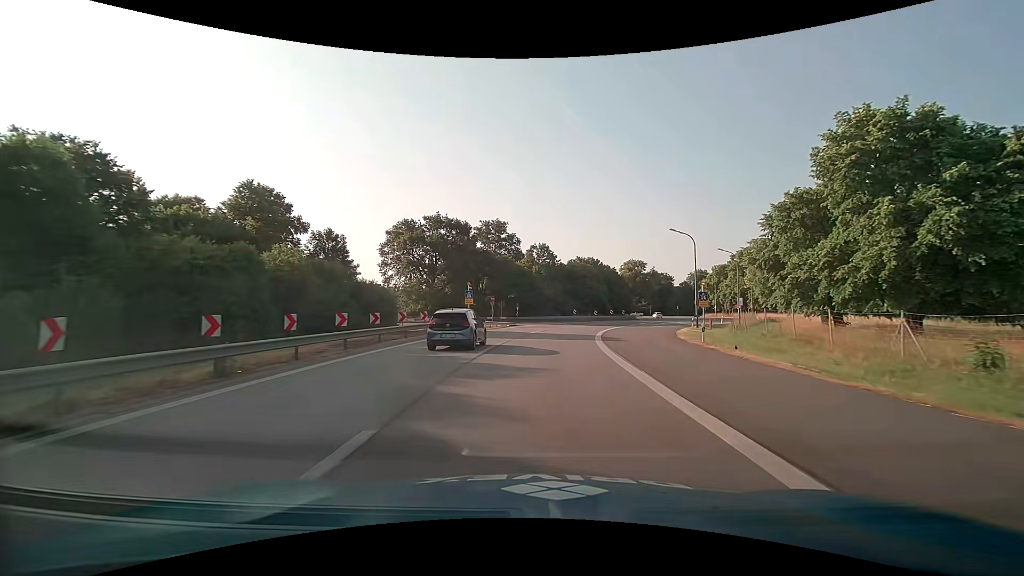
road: motorway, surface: asphalt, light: Day
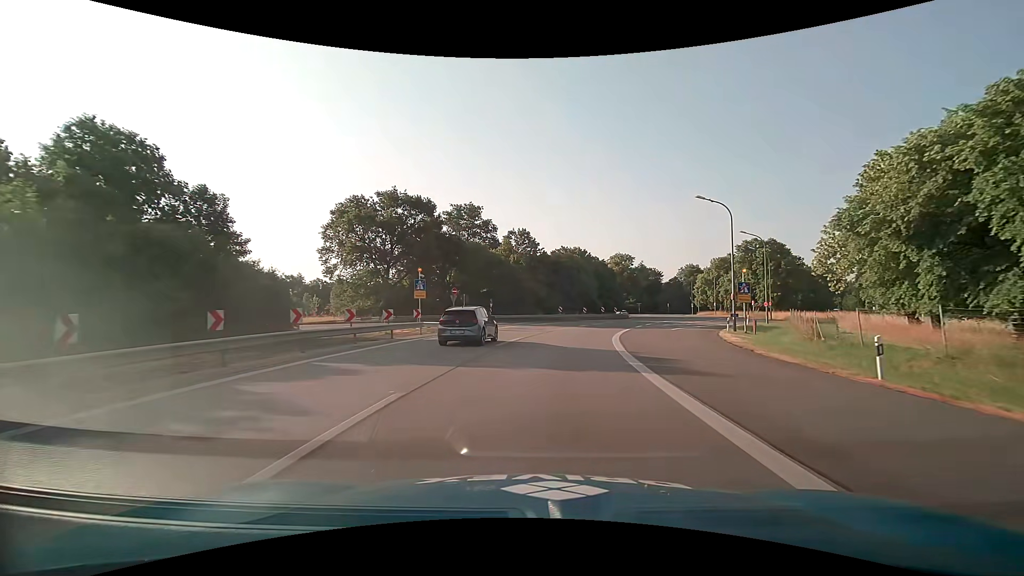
(+0.2, +14.7) m; +2°
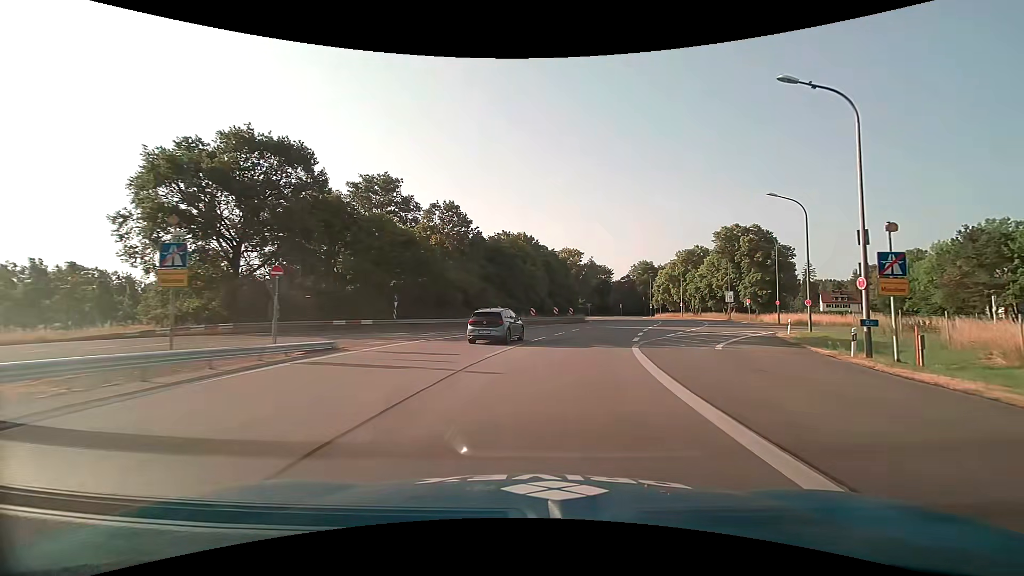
(+1.1, +21.2) m; +6°
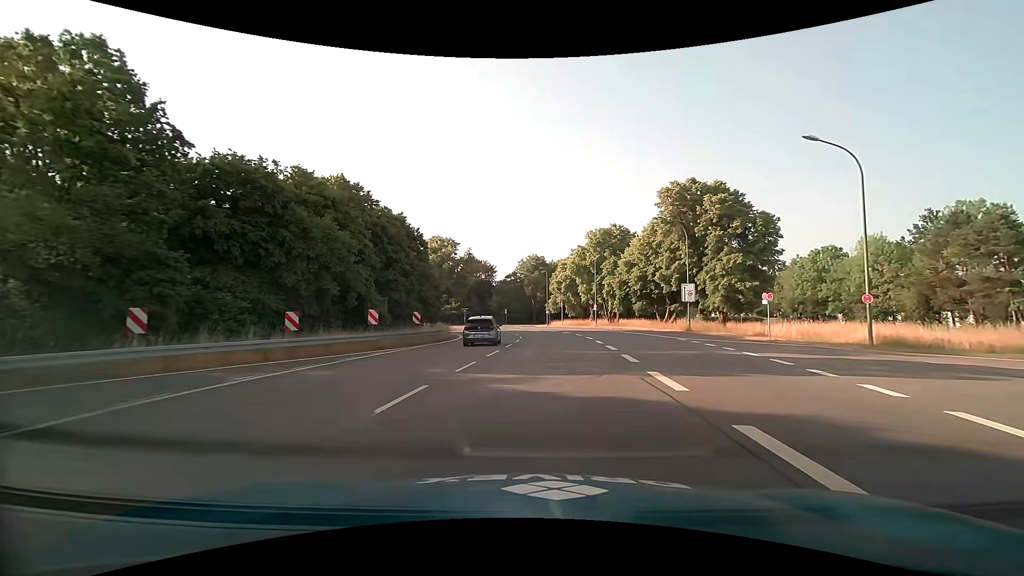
(+4.6, +34.1) m; +14°
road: primary
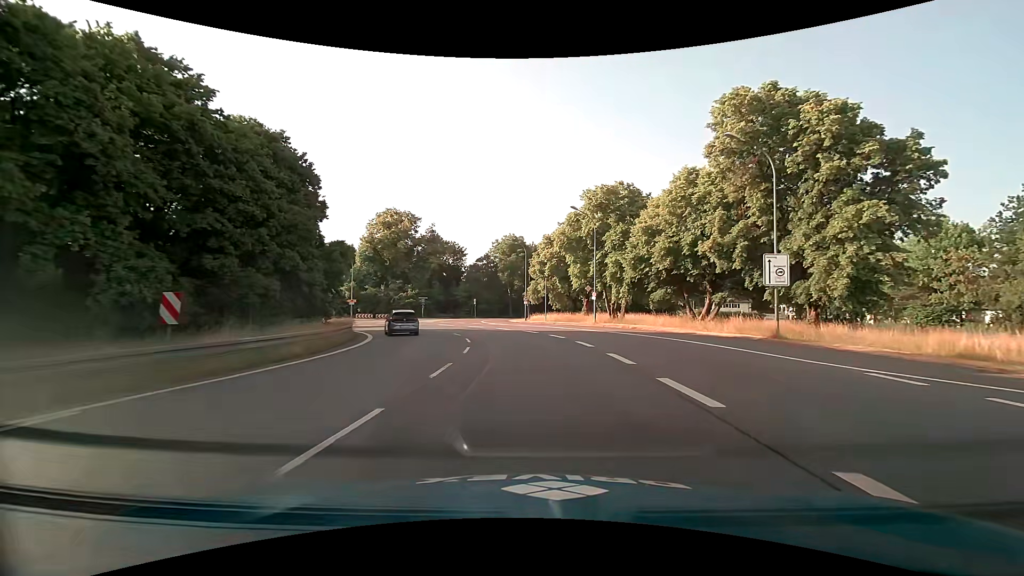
(+0.6, +19.9) m; +2°
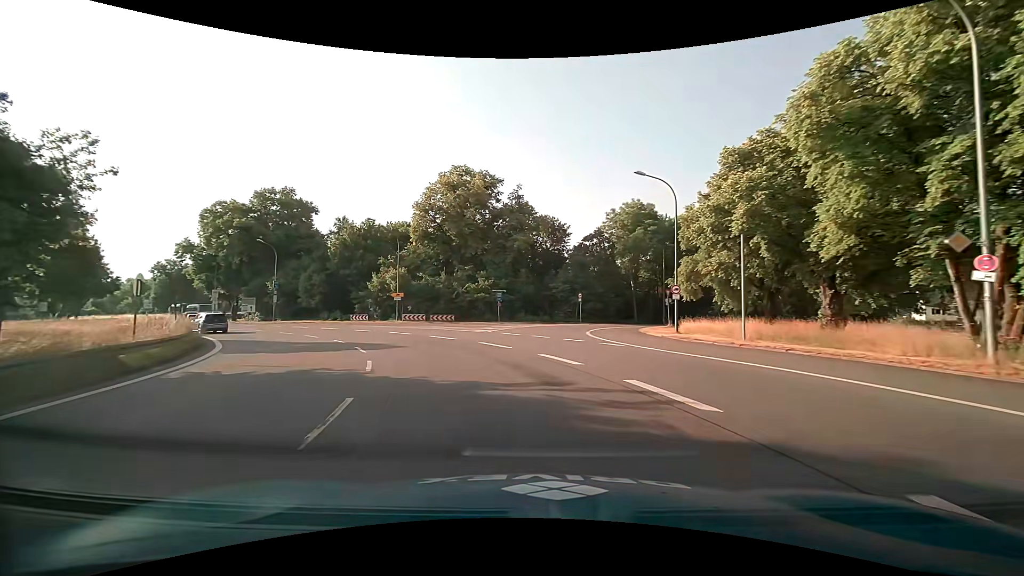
(-2.0, +29.7) m; -12°
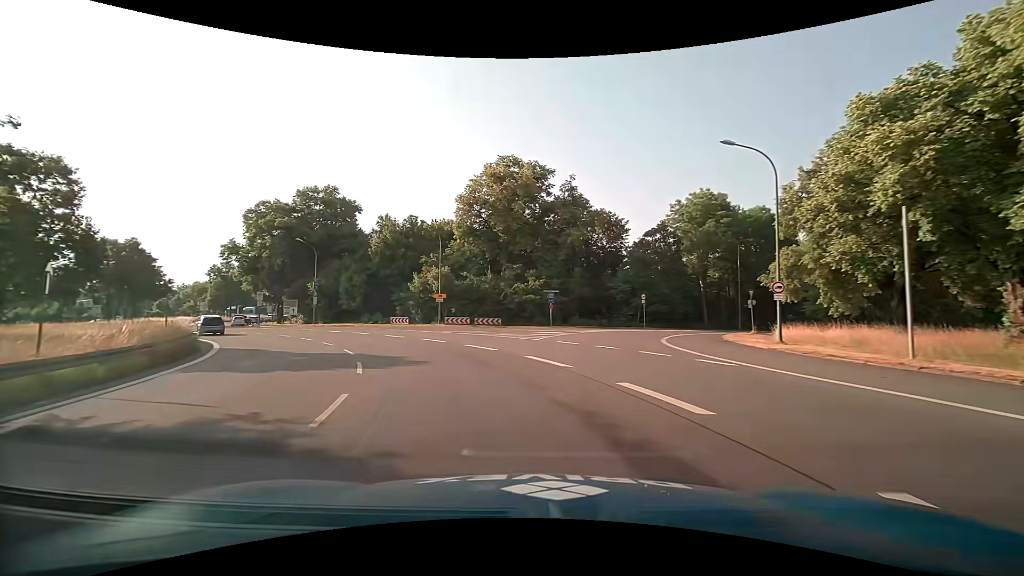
(-0.3, +5.6) m; -6°
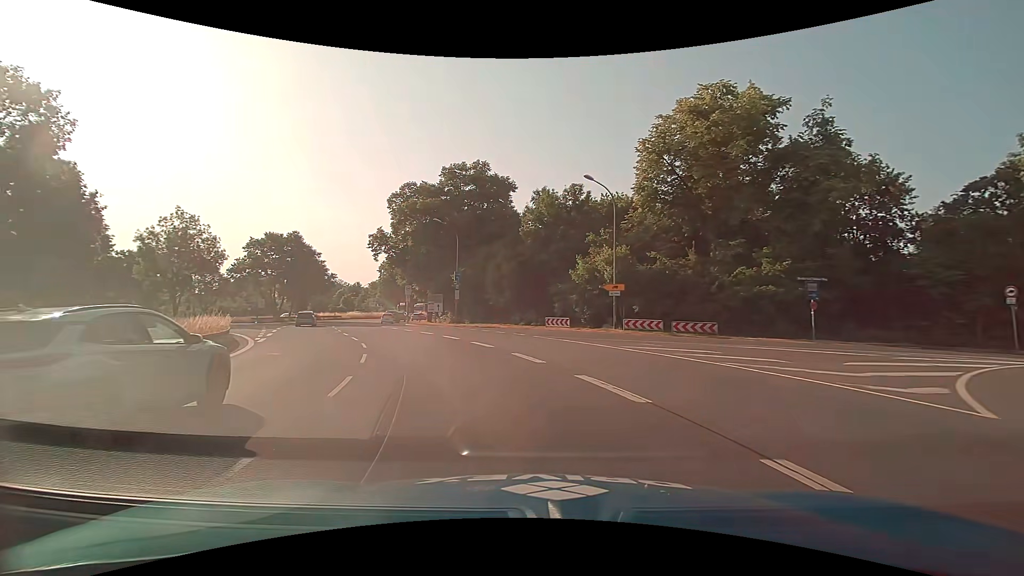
(-2.8, +16.1) m; -20°
(-1, +10) (-3, +20) (-6, +29) (-10, +39) (-13, +48) (-17, +57) (-20, +67) (-22, +77) (-23, +86) (-23, +96) m
